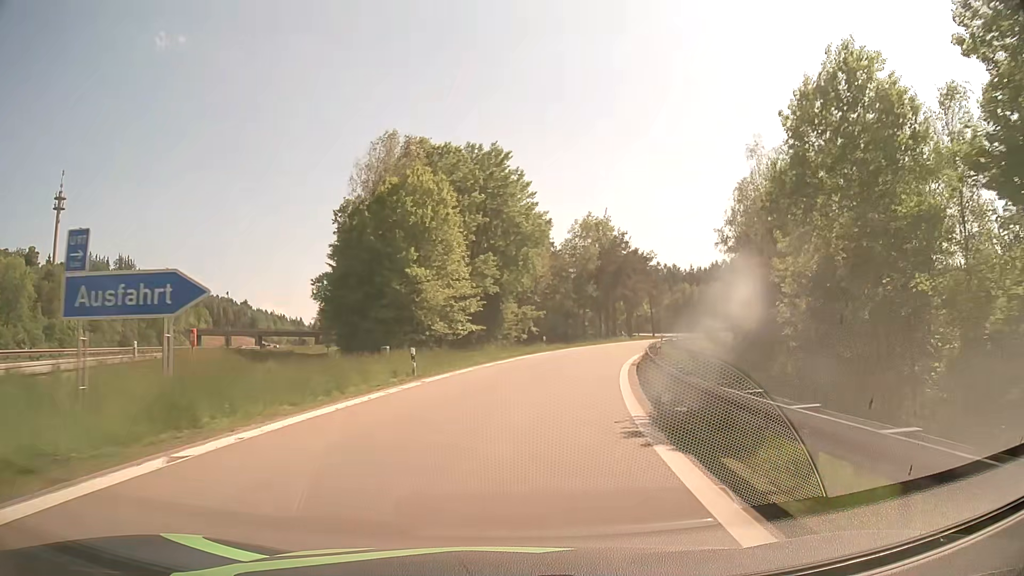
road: motorway_link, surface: asphalt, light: Day
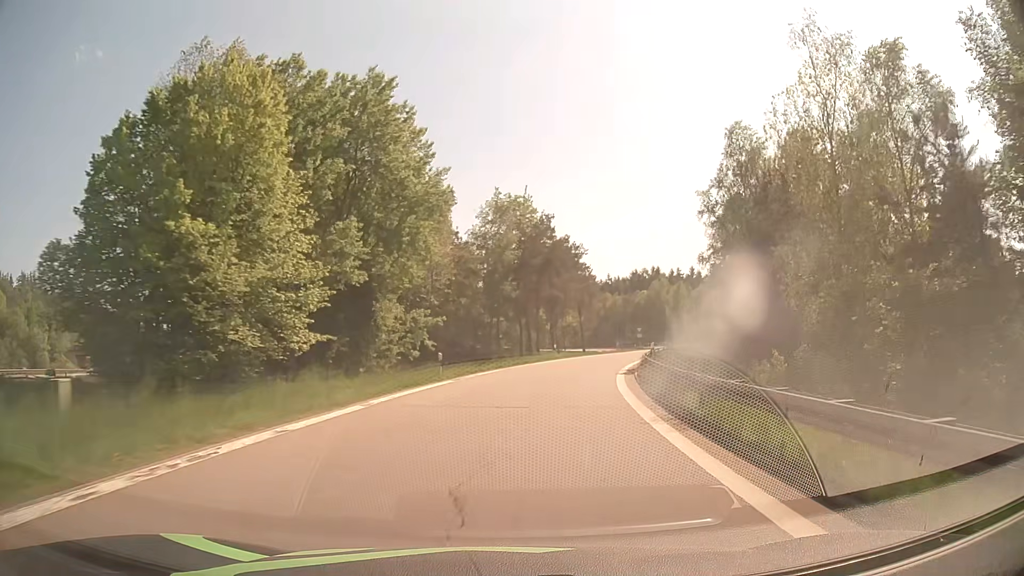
(+1.4, +20.1) m; +8°
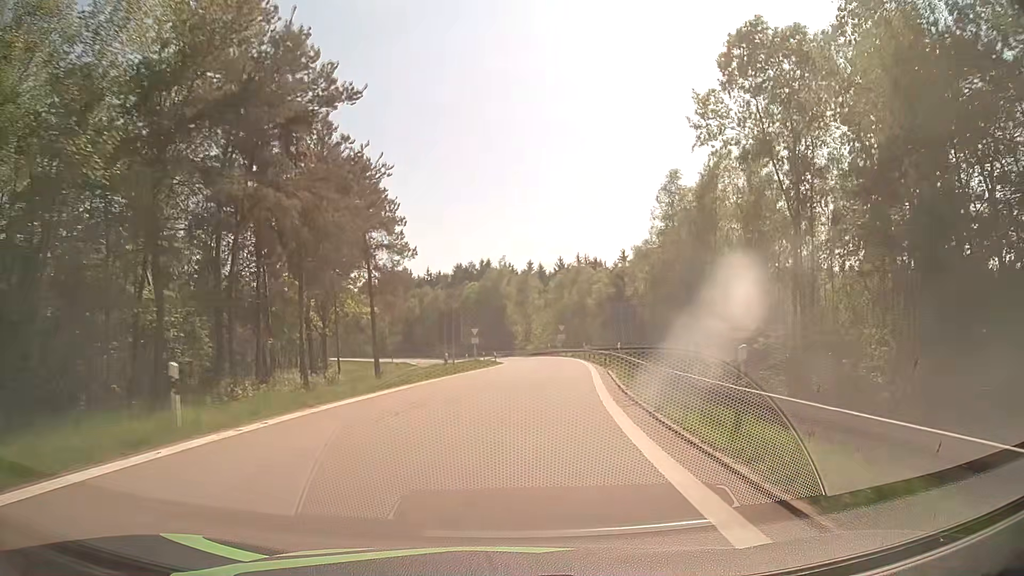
(+5.8, +40.0) m; +16°
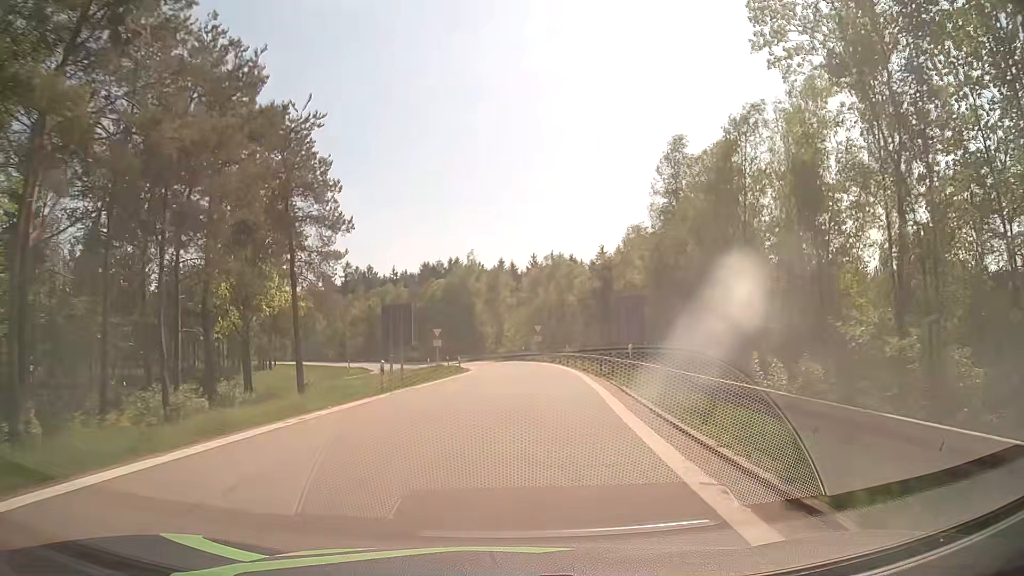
(+0.2, +10.0) m; +3°
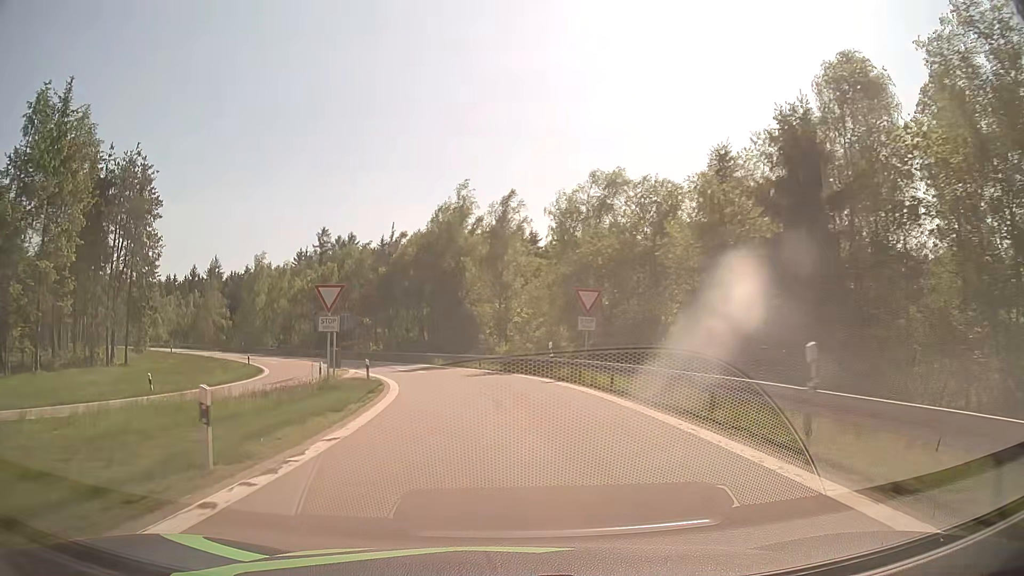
(+0.6, +38.7) m; 0°
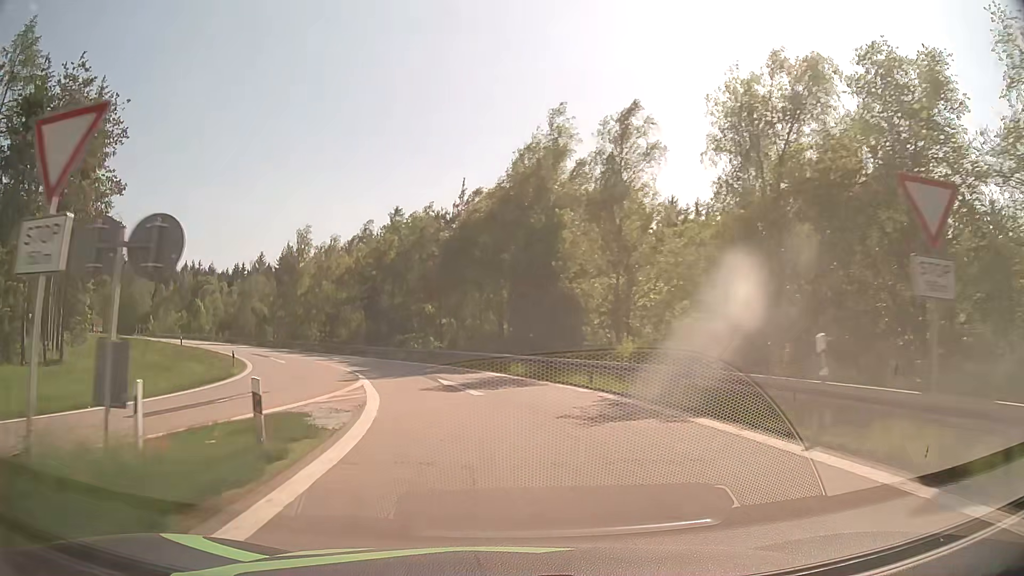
(-1.3, +18.9) m; -8°
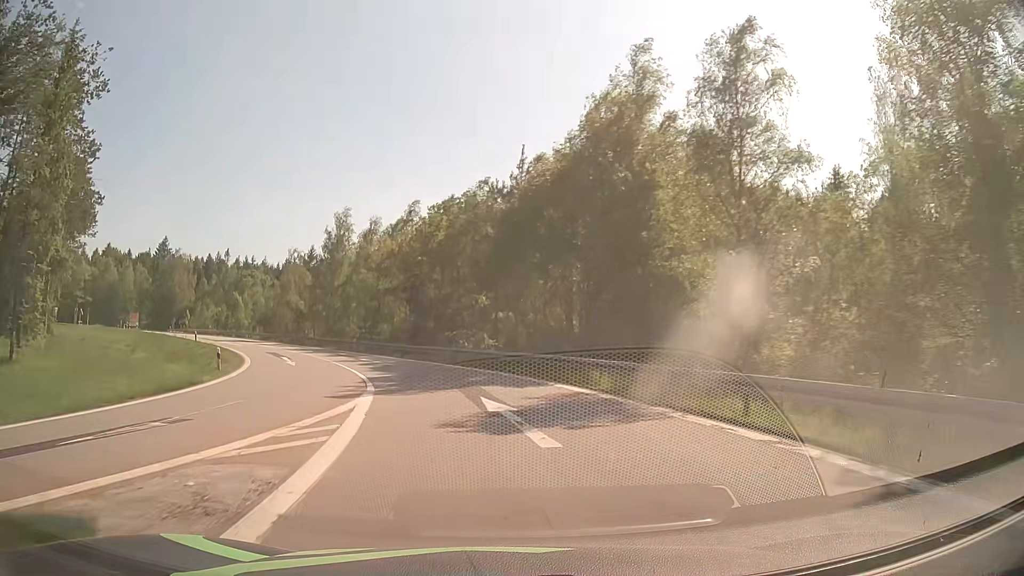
(-0.4, +9.3) m; -5°
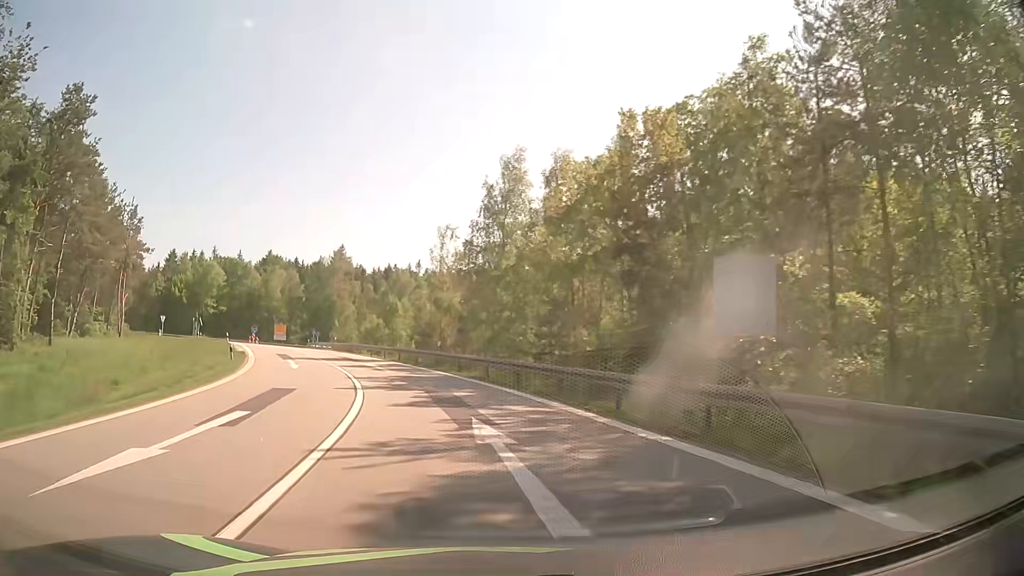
(-4.1, +27.1) m; -18°
(0, +10) (-2, +20) (-5, +29) (-8, +39) (-12, +48) (-16, +57) (-21, +66) (-25, +75) (-28, +85) (-32, +94) m
